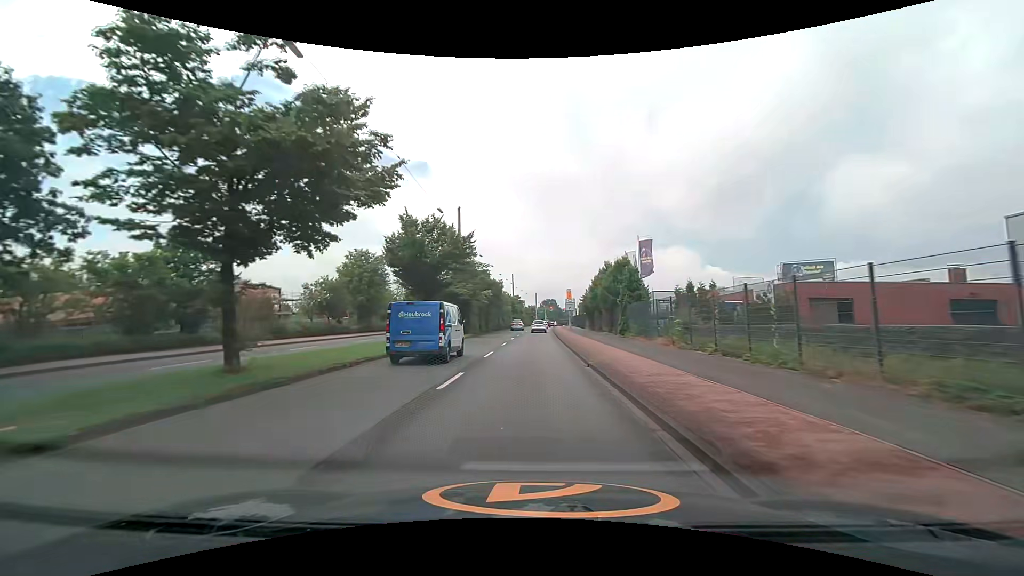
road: secondary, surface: asphalt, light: Day
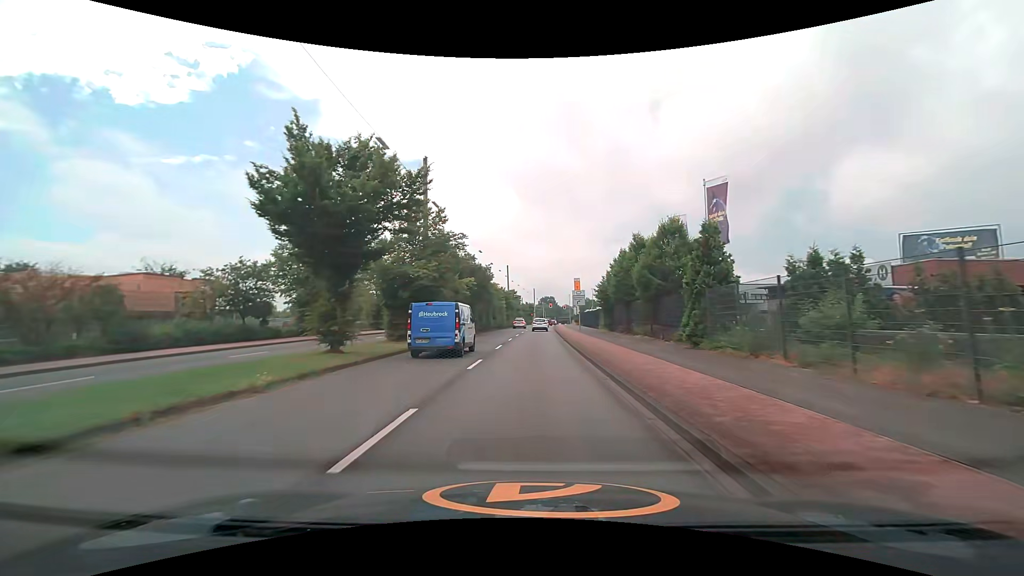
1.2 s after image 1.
(+0.1, +14.3) m; 0°
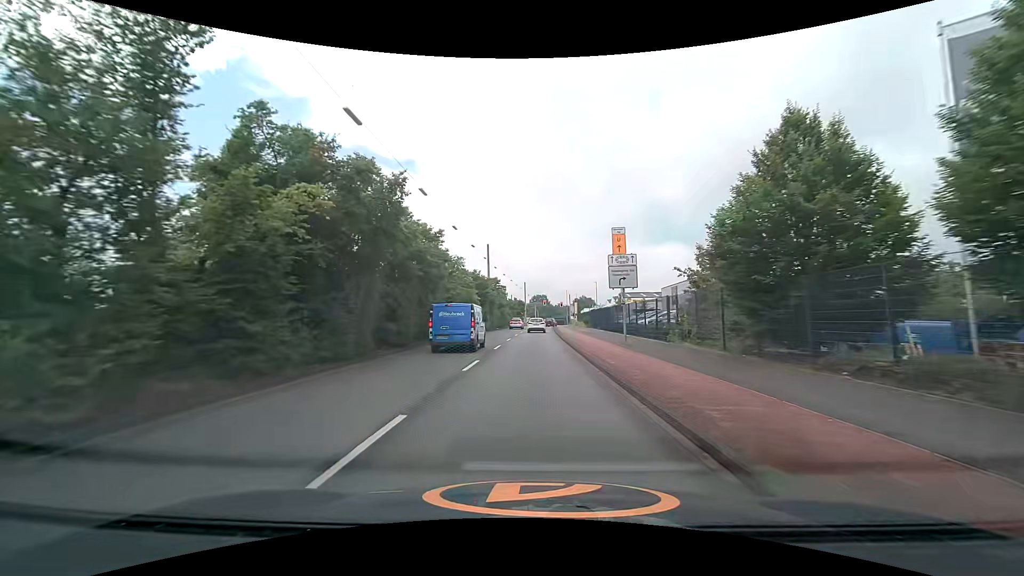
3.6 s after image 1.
(+0.2, +27.9) m; +1°
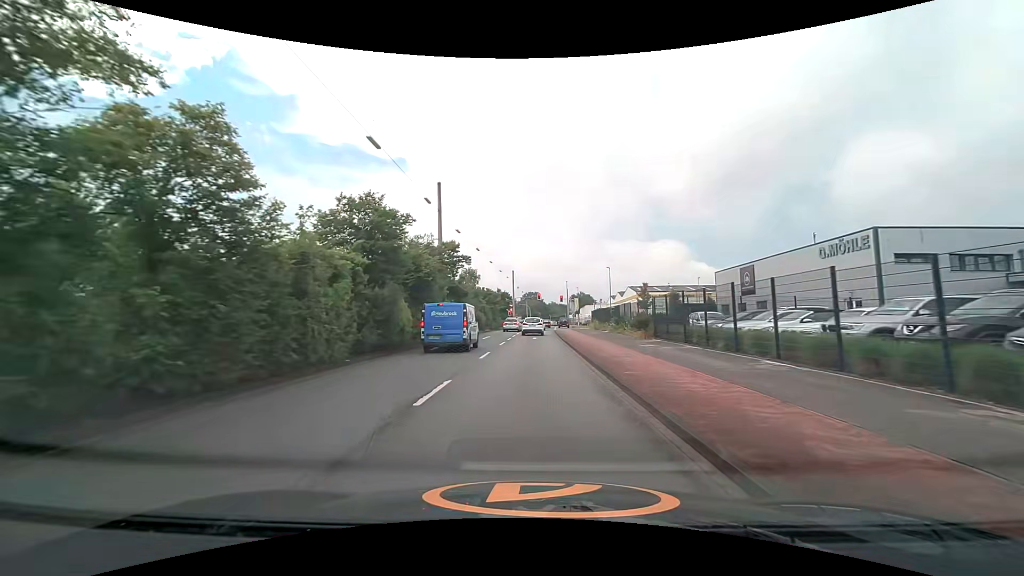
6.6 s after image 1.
(+0.2, +32.6) m; 0°
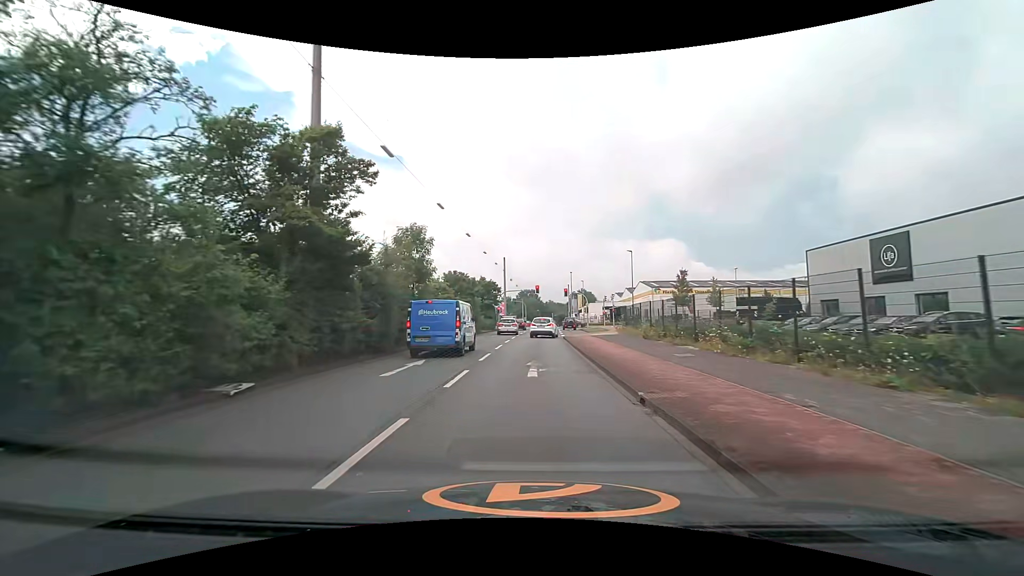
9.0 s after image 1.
(+0.3, +22.2) m; +1°
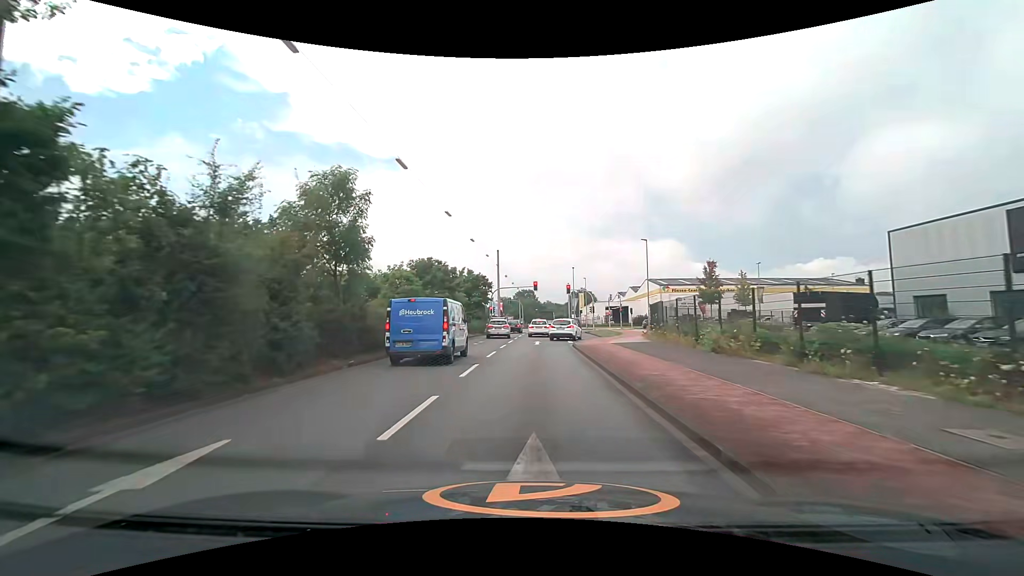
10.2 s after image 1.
(0.0, +10.2) m; 0°
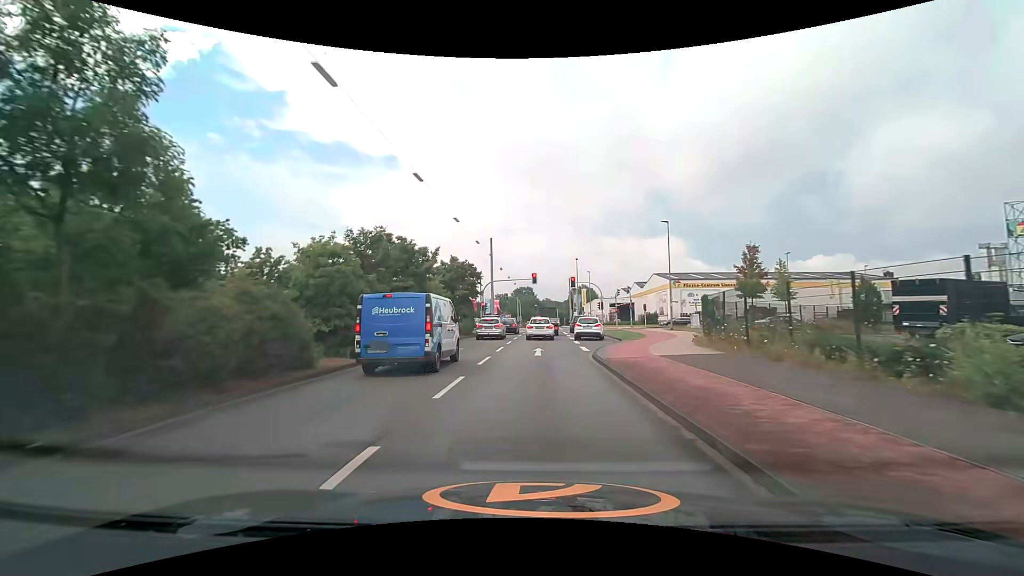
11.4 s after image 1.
(+0.1, +9.5) m; +1°
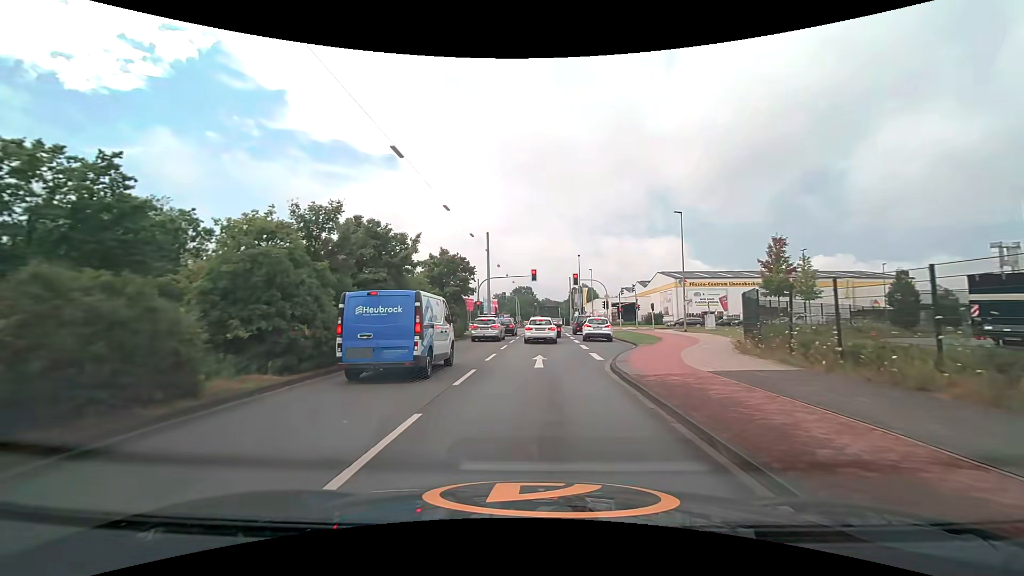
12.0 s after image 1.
(-0.1, +4.3) m; -1°
(0, +10) (0, +20) (0, +30) (+1, +40) (+1, +50) (+1, +60) (+2, +70) (+2, +80) (+3, +90) (+3, +100) m
